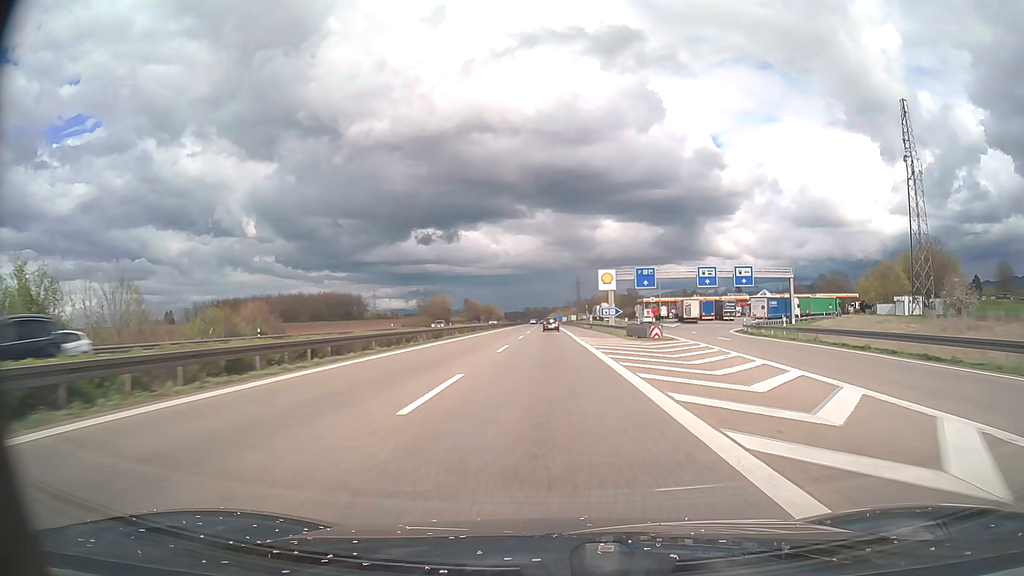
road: motorway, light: Day
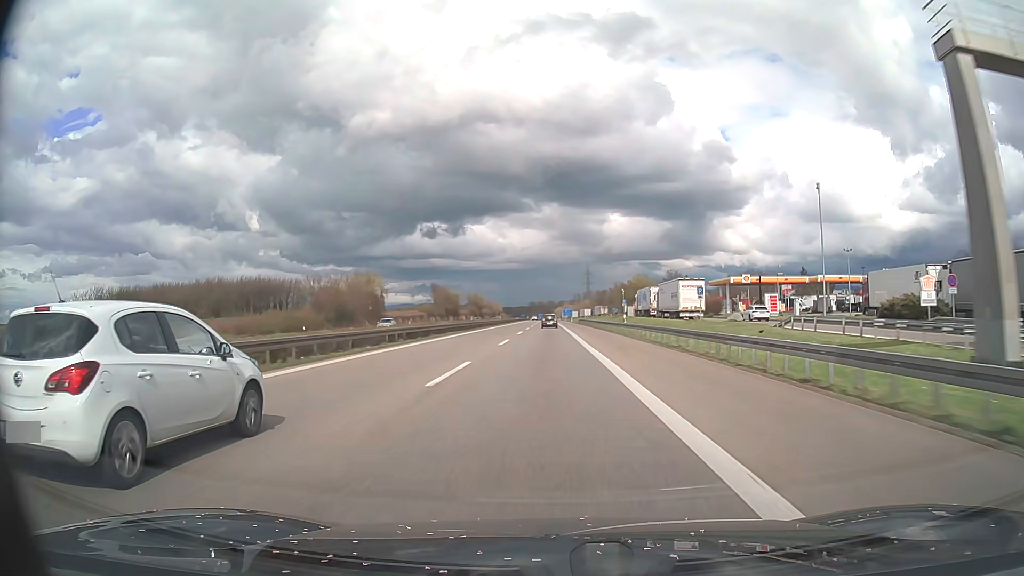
(-0.4, +87.1) m; -1°
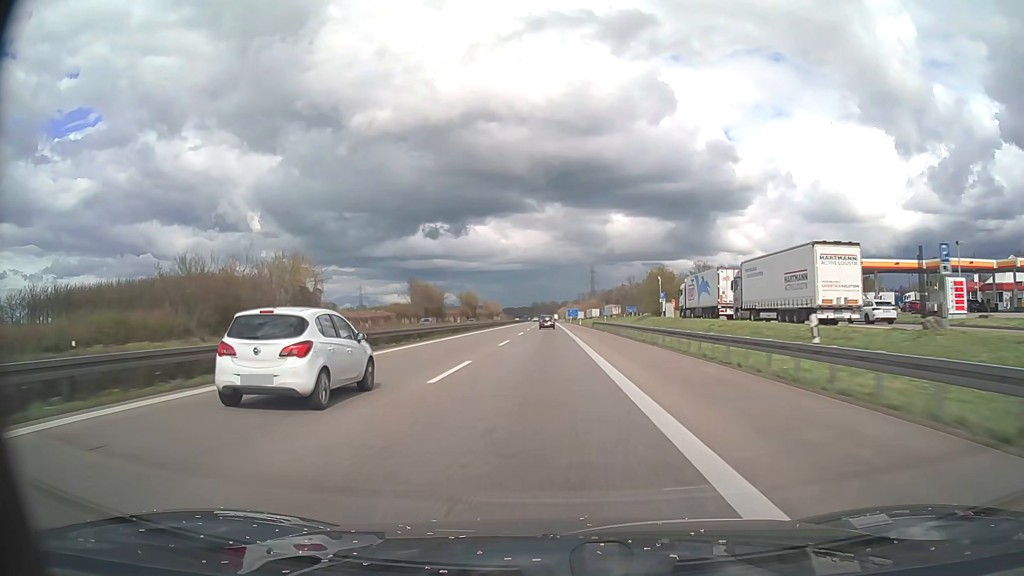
(0.0, +34.9) m; 0°
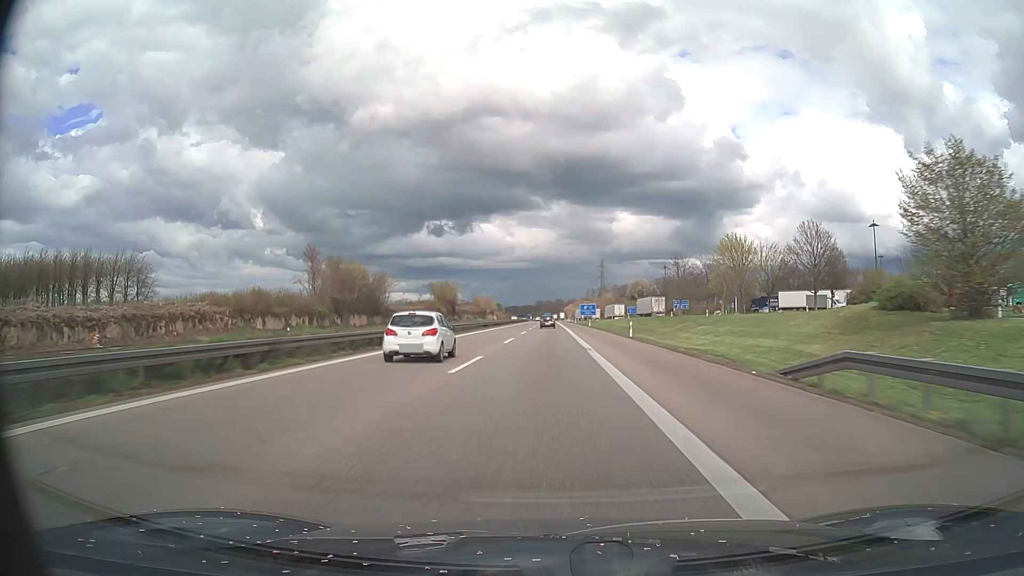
(-0.3, +69.8) m; -1°
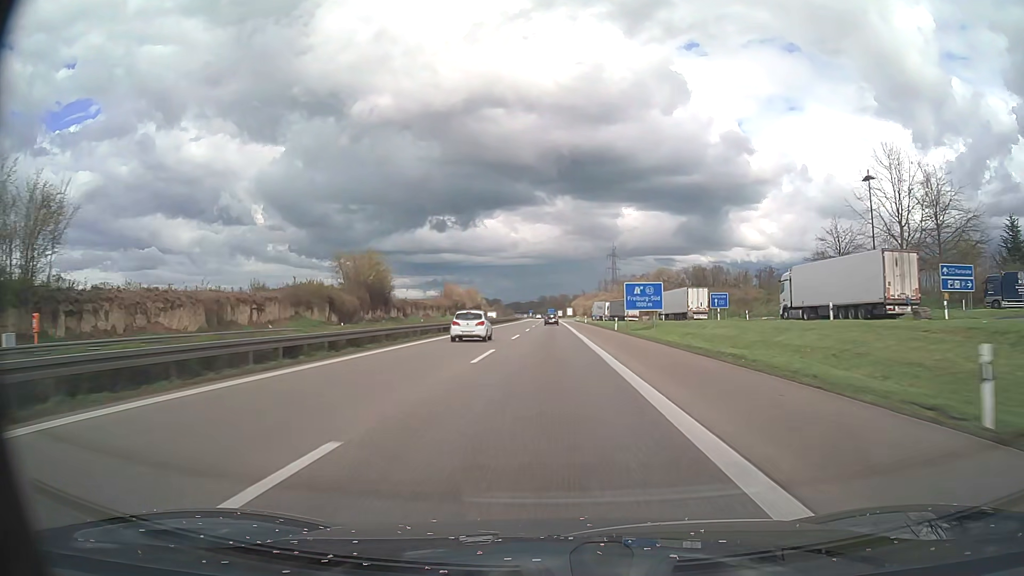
(0.0, +87.4) m; 0°
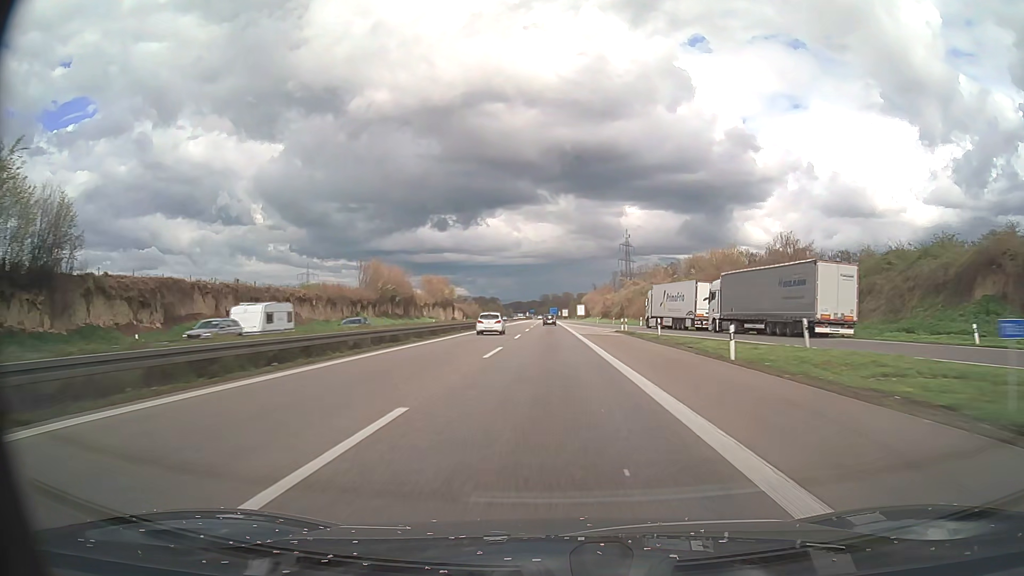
(-0.4, +87.3) m; 0°
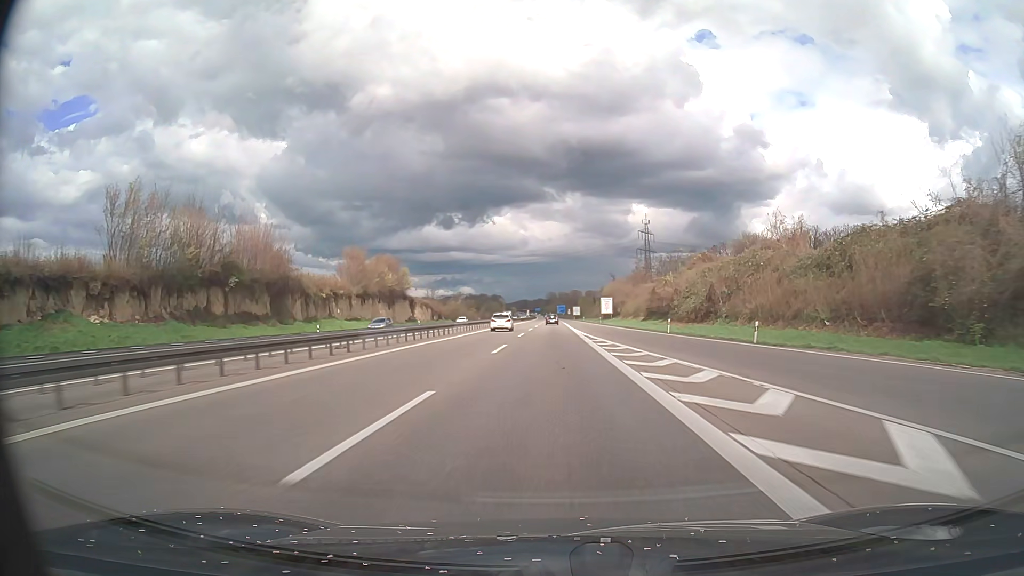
(-0.4, +69.9) m; -1°
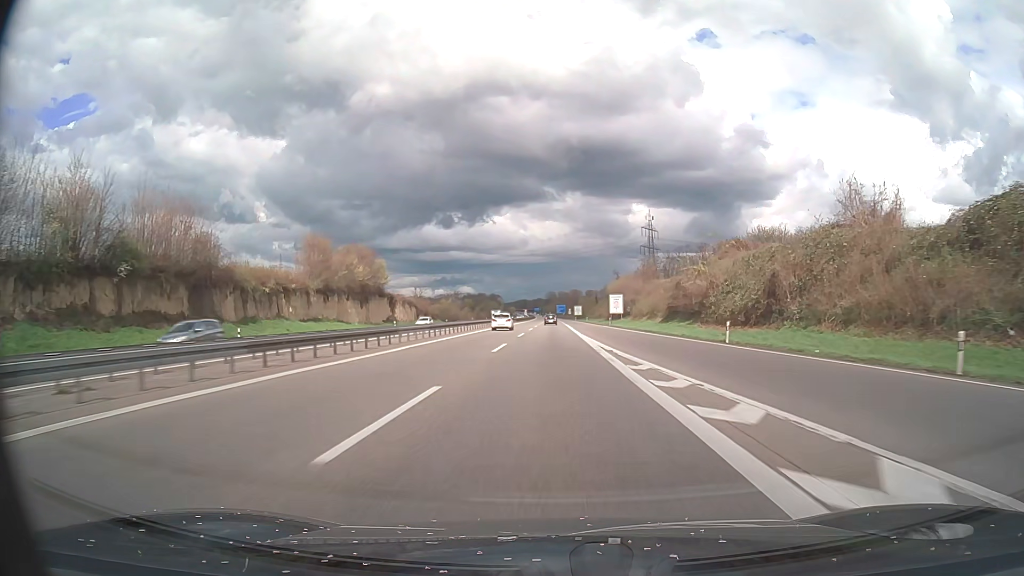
(0.0, +17.5) m; 0°
(0, +10) (0, +20) (0, +30) (0, +40) (0, +50) (0, +60) (0, +70) (0, +80) (0, +90) (0, +100) m
